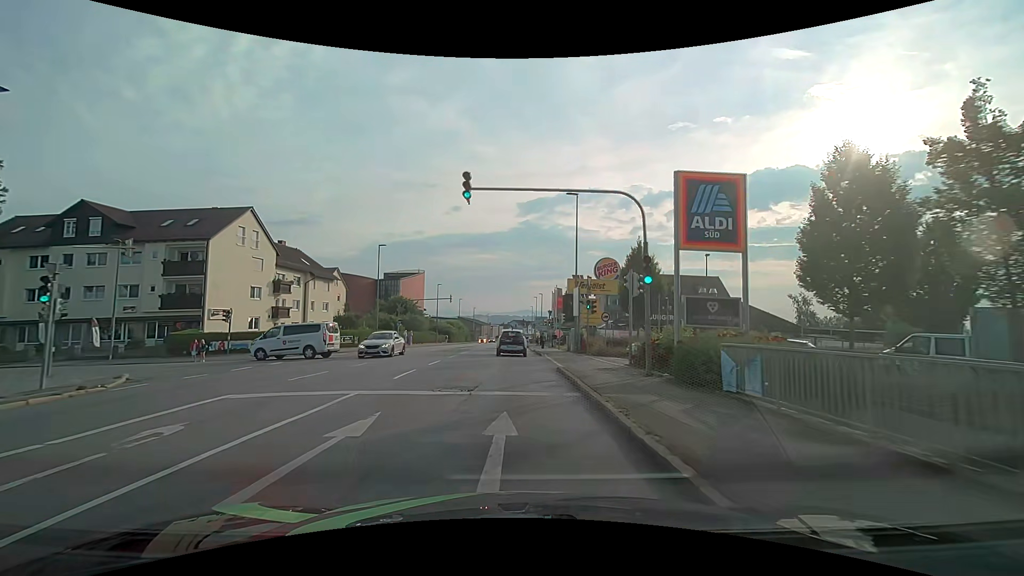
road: tertiary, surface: asphalt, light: Day
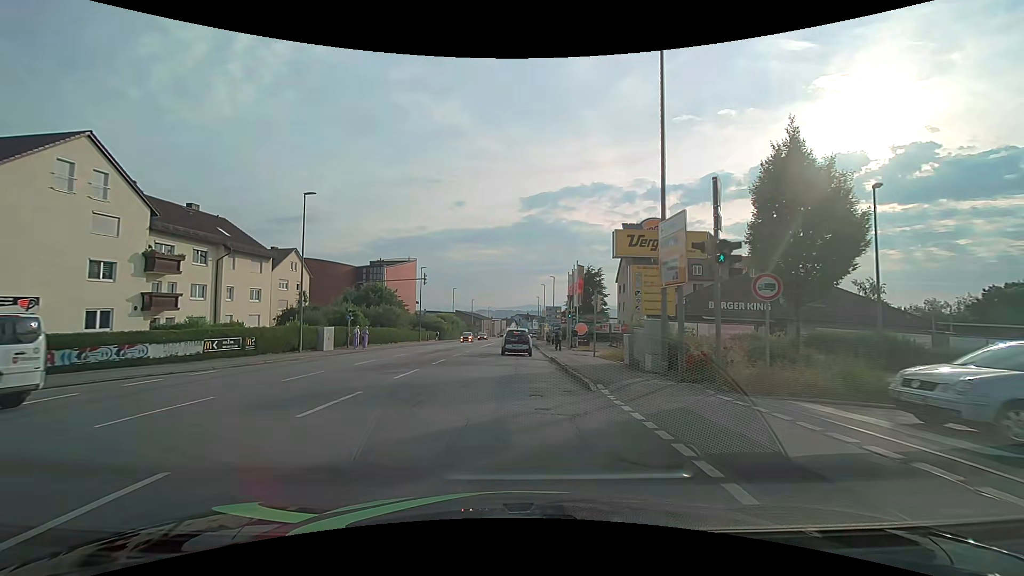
(-0.1, +18.4) m; -1°
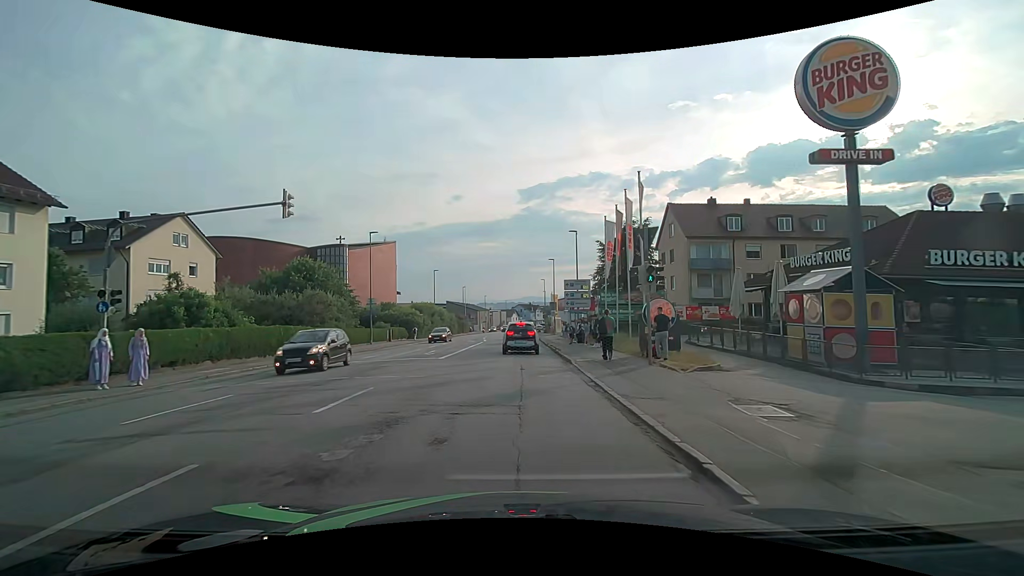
(+0.3, +23.5) m; +1°
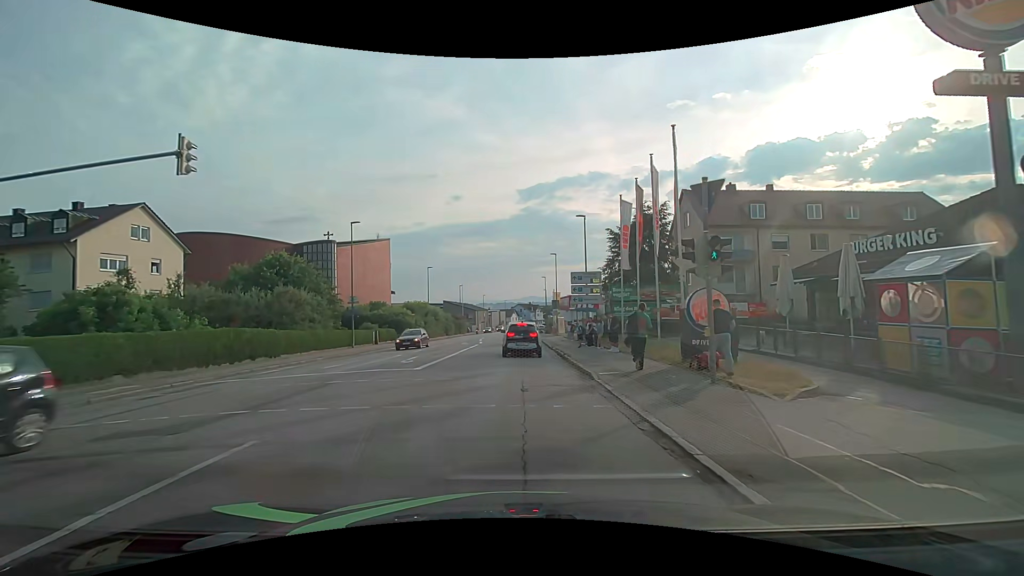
(-0.1, +4.9) m; -1°
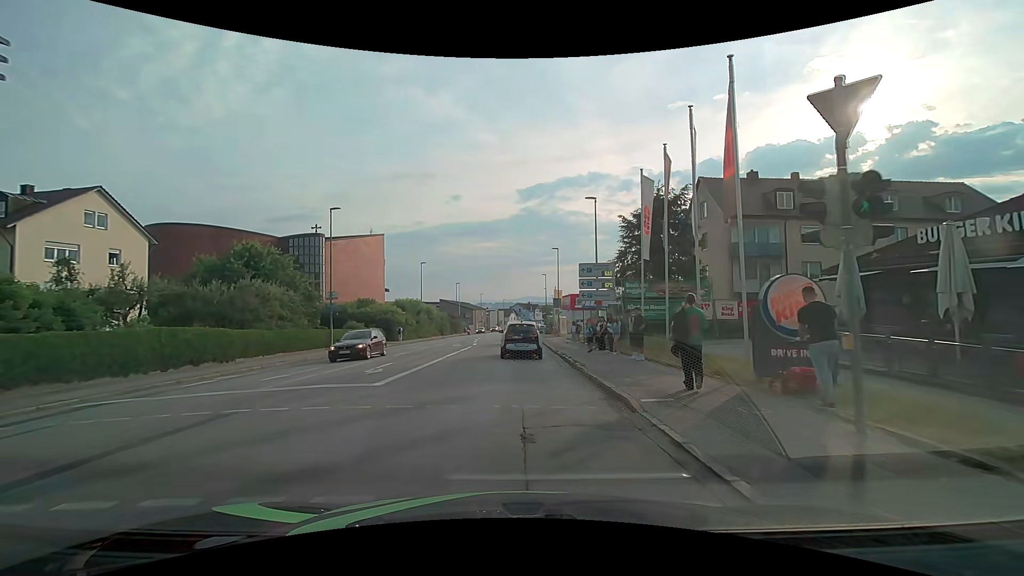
(0.0, +4.4) m; +1°
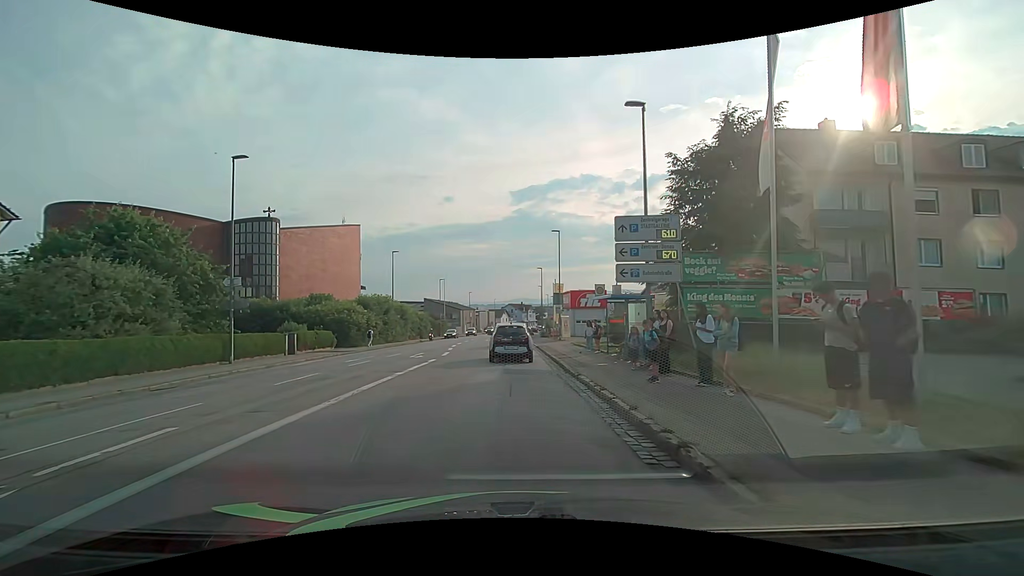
(0.0, +11.6) m; +1°
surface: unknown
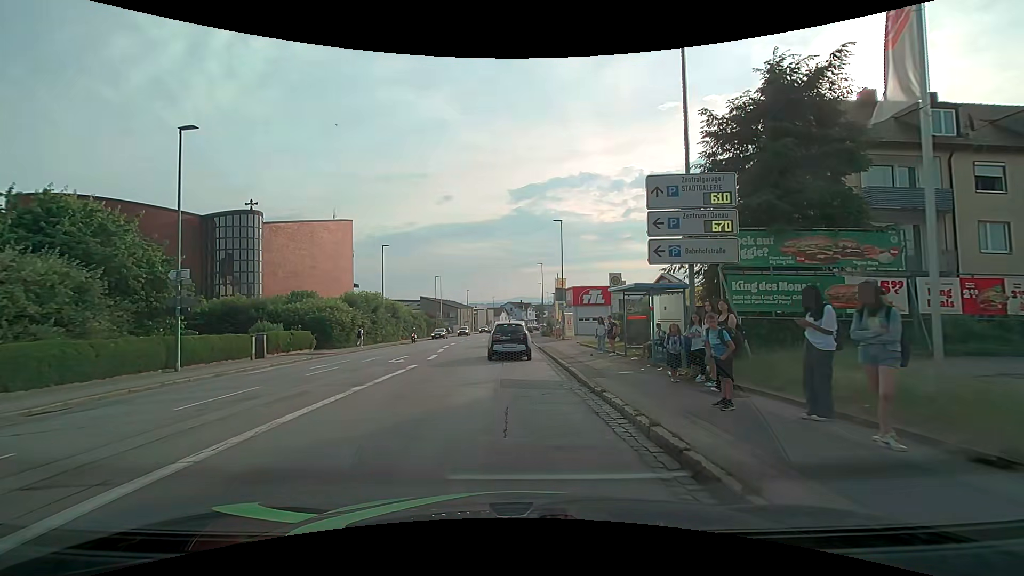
(0.0, +3.8) m; 0°
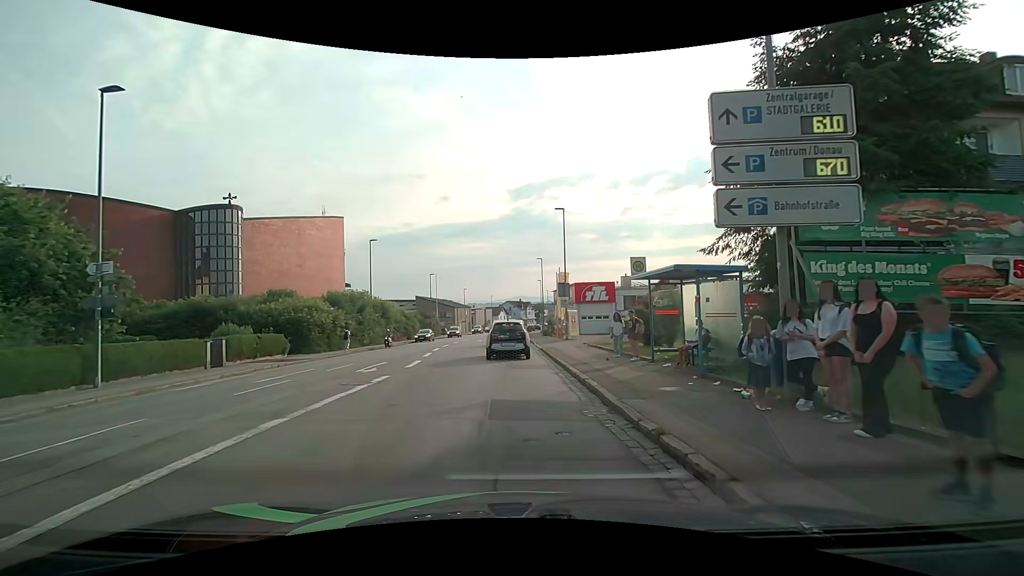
(0.0, +3.9) m; +1°
